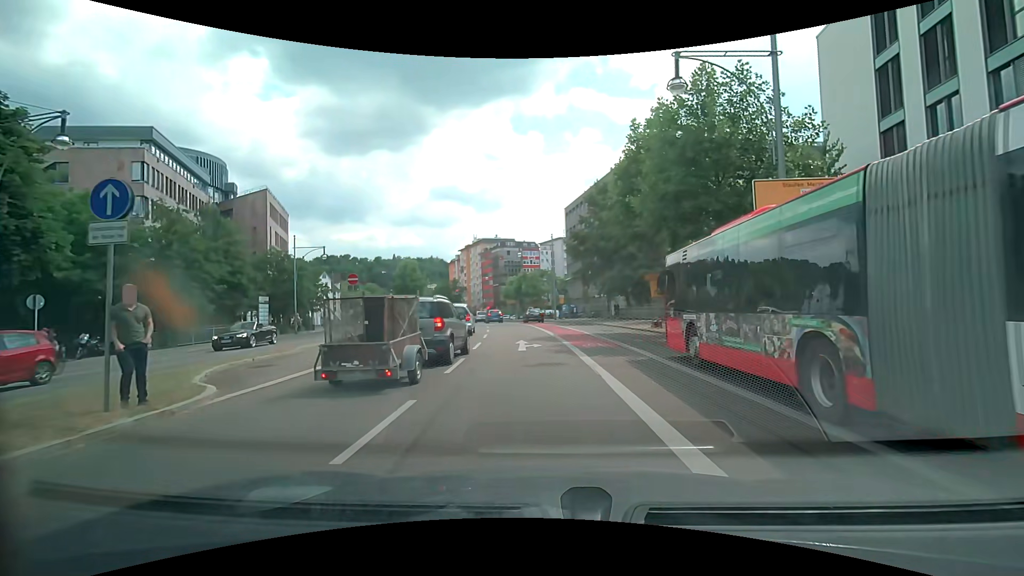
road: primary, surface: asphalt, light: Day
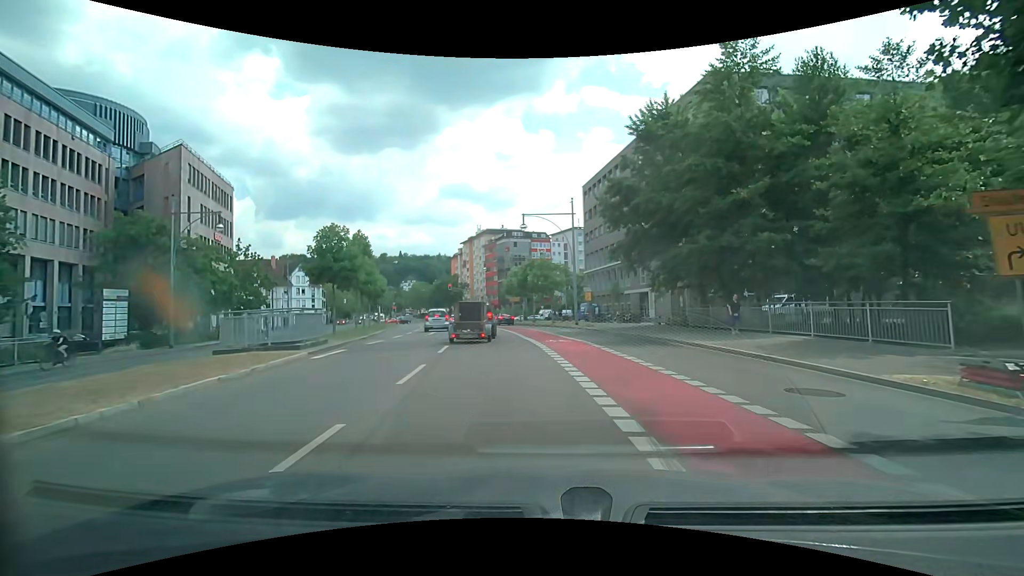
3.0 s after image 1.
(-0.3, +19.7) m; -1°
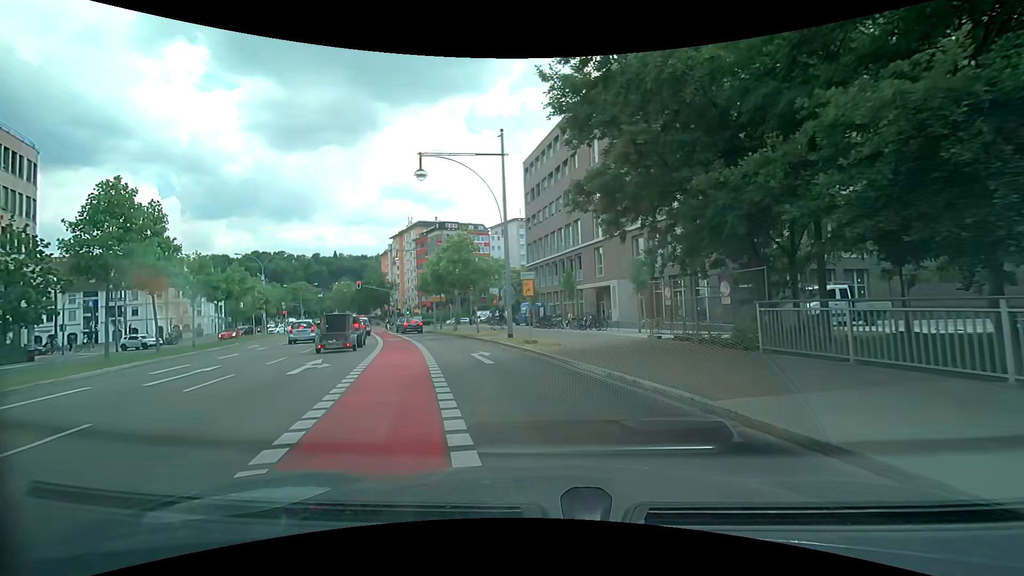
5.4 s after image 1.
(+1.3, +16.2) m; +7°
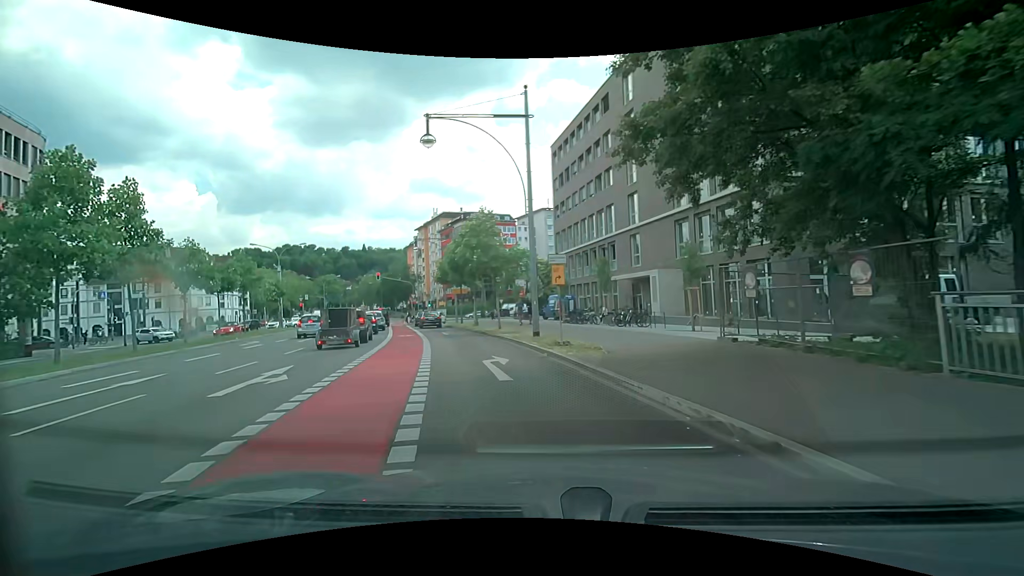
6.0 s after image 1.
(-0.2, +4.2) m; -4°
(-1, +10) (-3, +20) (-6, +29) (-8, +39) (-11, +49) (-12, +58) (-12, +68) (-8, +78) (-1, +85) (+8, +89) m
